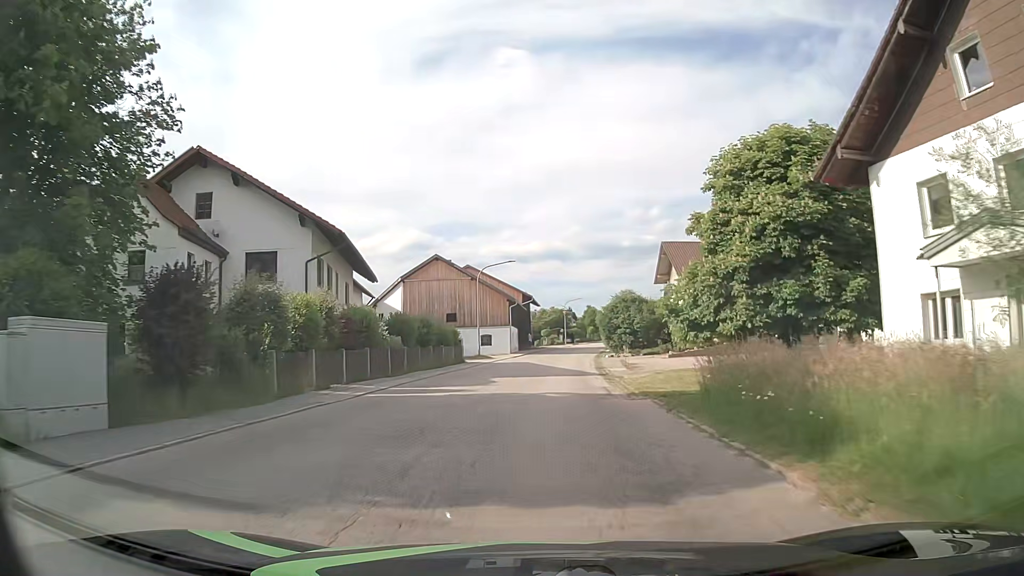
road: tertiary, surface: asphalt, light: Day
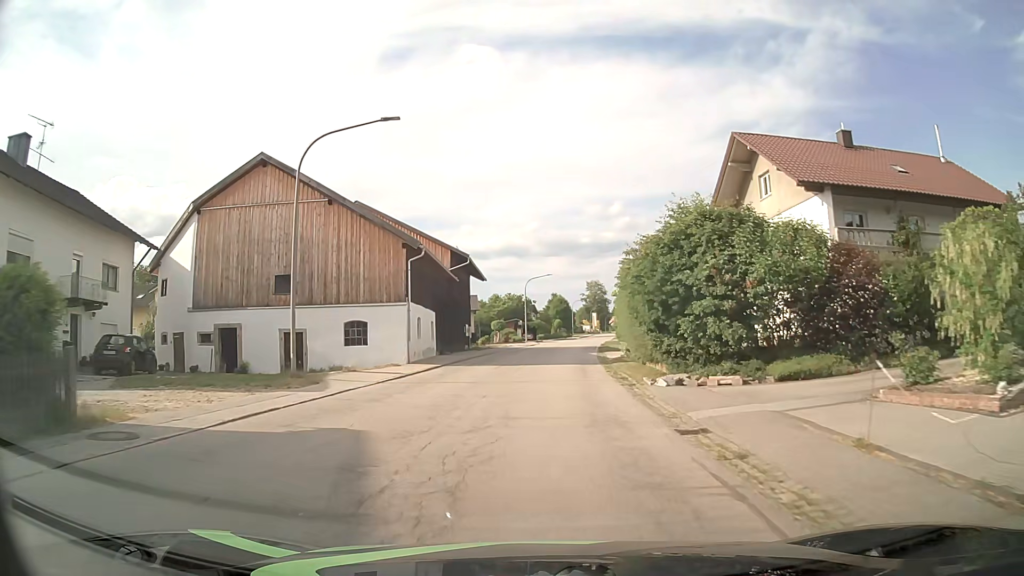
(+1.0, +34.5) m; +3°
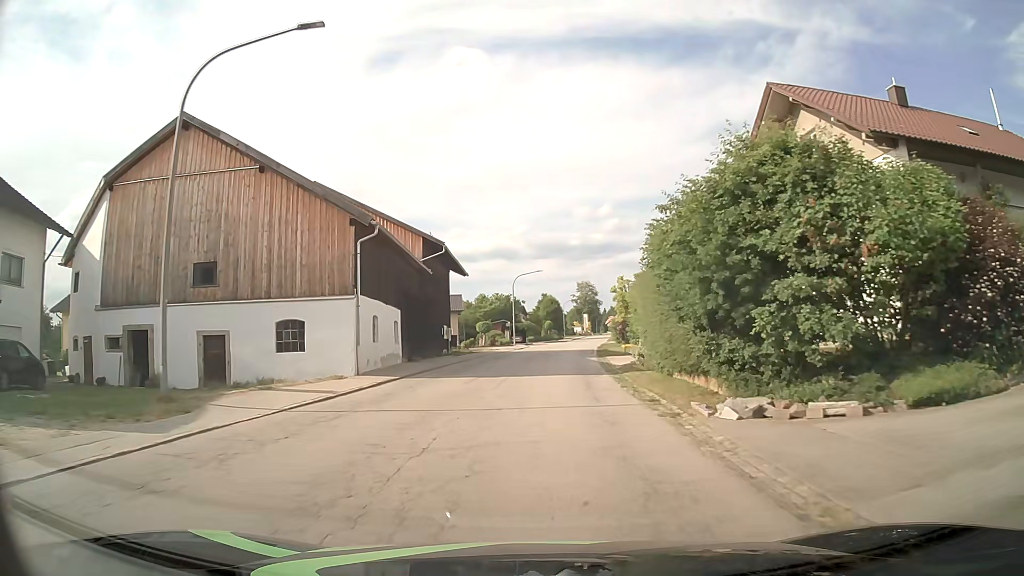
(+0.1, +6.7) m; +1°
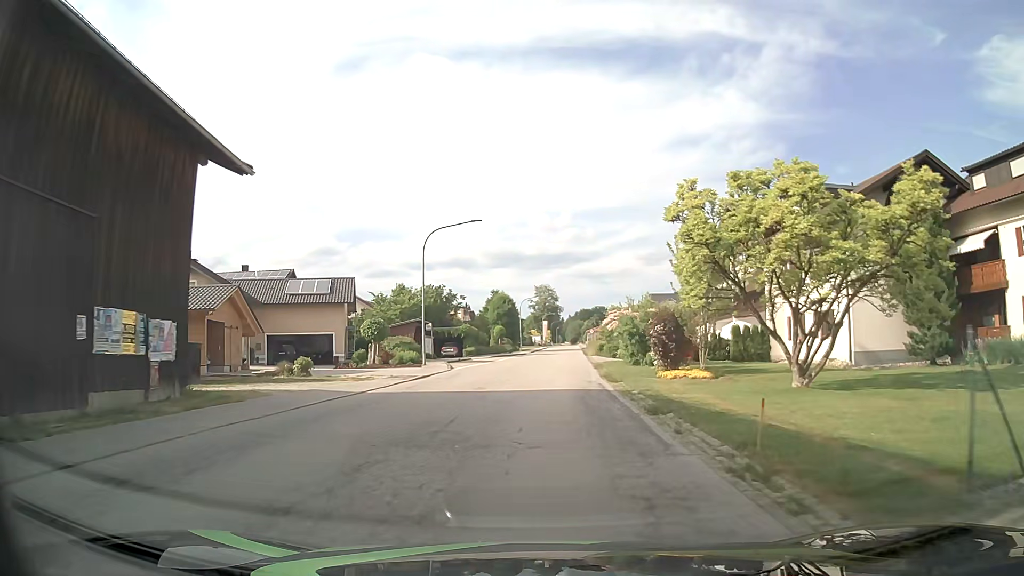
(+1.0, +33.2) m; +3°
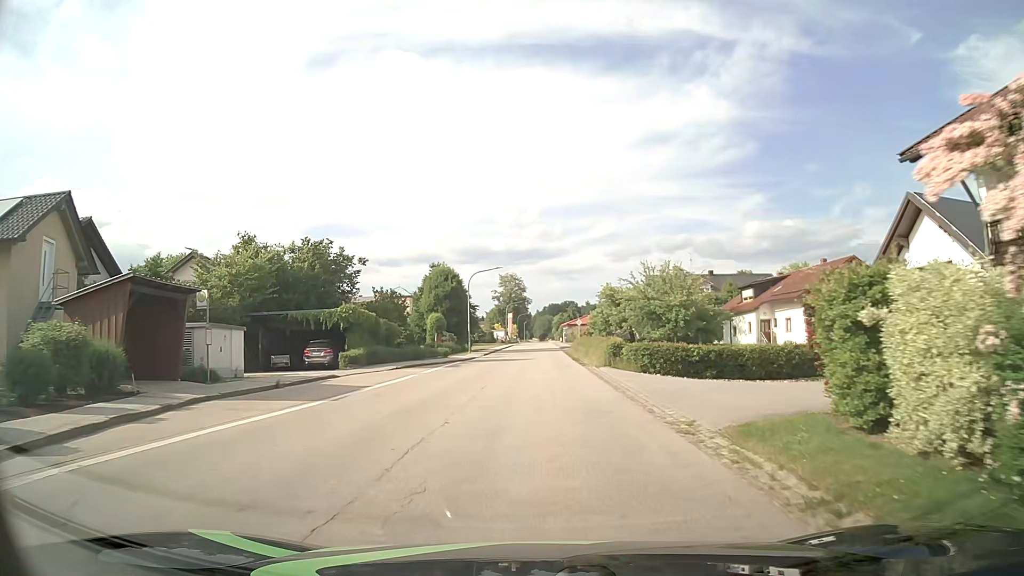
(+0.9, +31.9) m; +3°
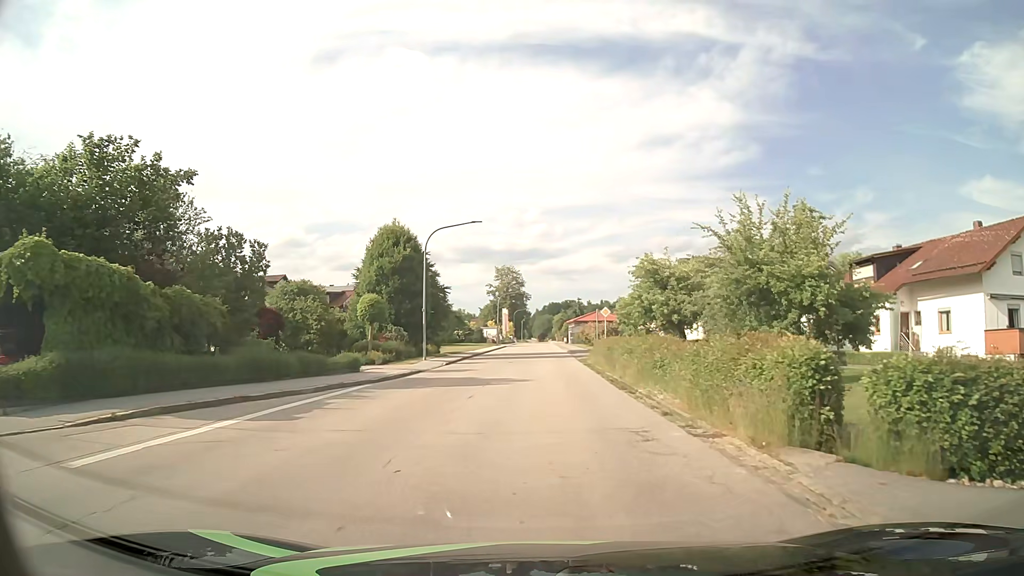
(+0.1, +22.7) m; 0°
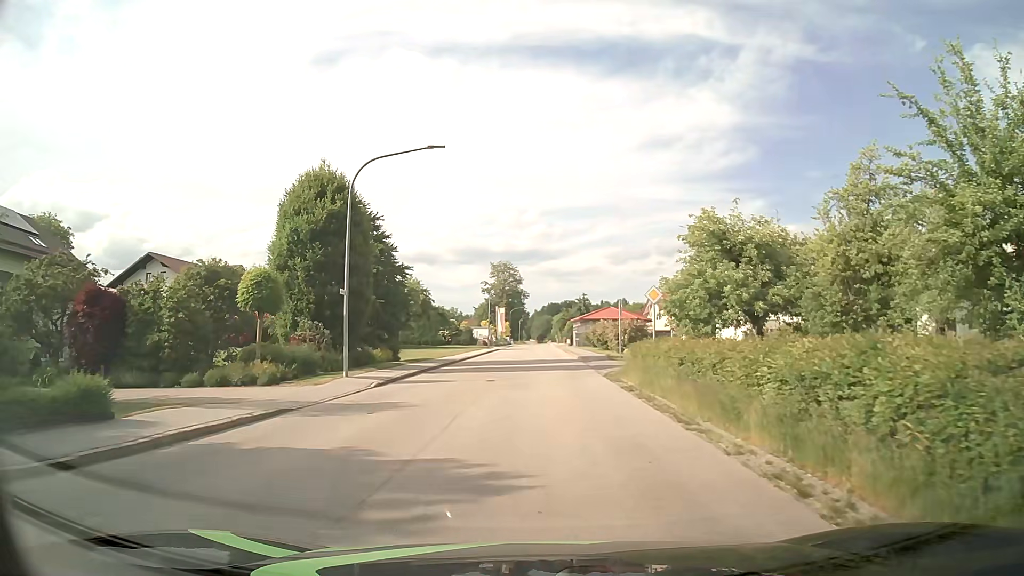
(0.0, +14.7) m; 0°
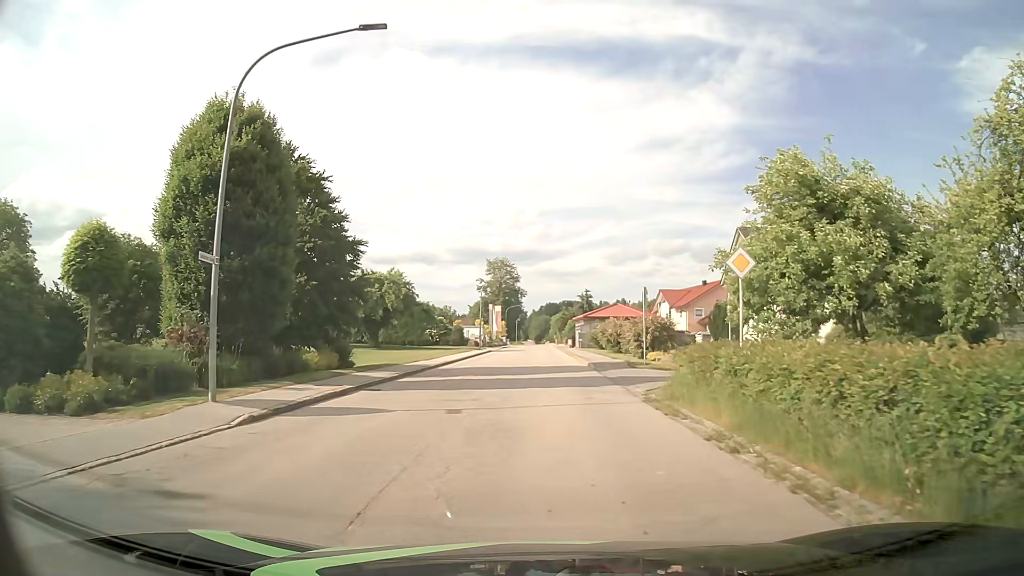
(0.0, +9.0) m; 0°
